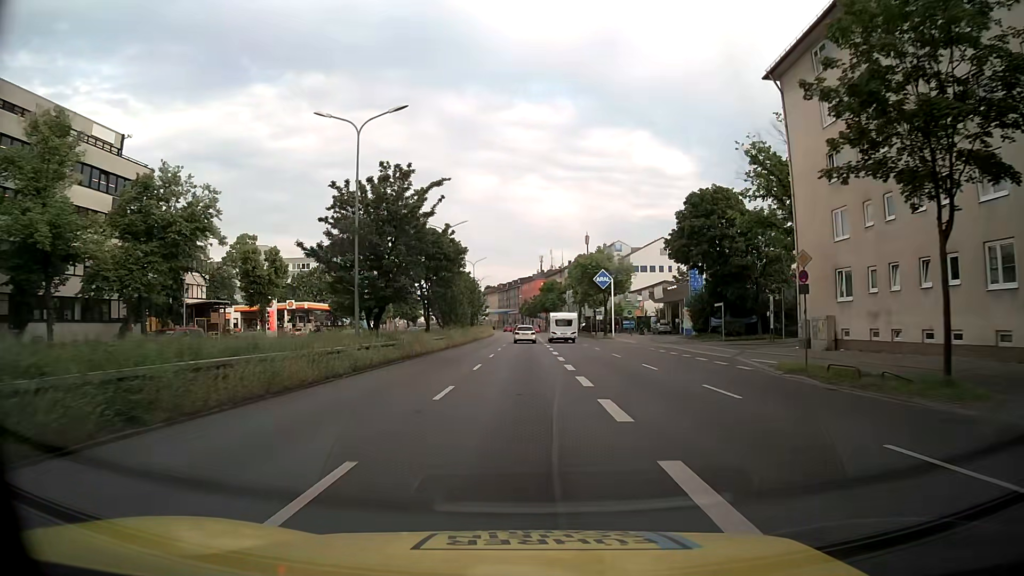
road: trunk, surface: asphalt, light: Day
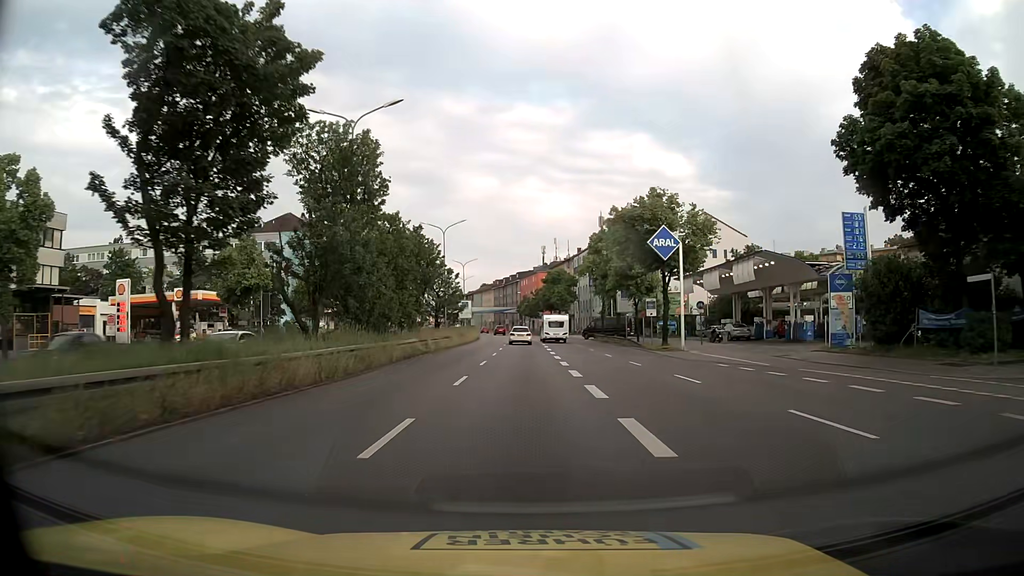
(-0.1, +32.8) m; 0°
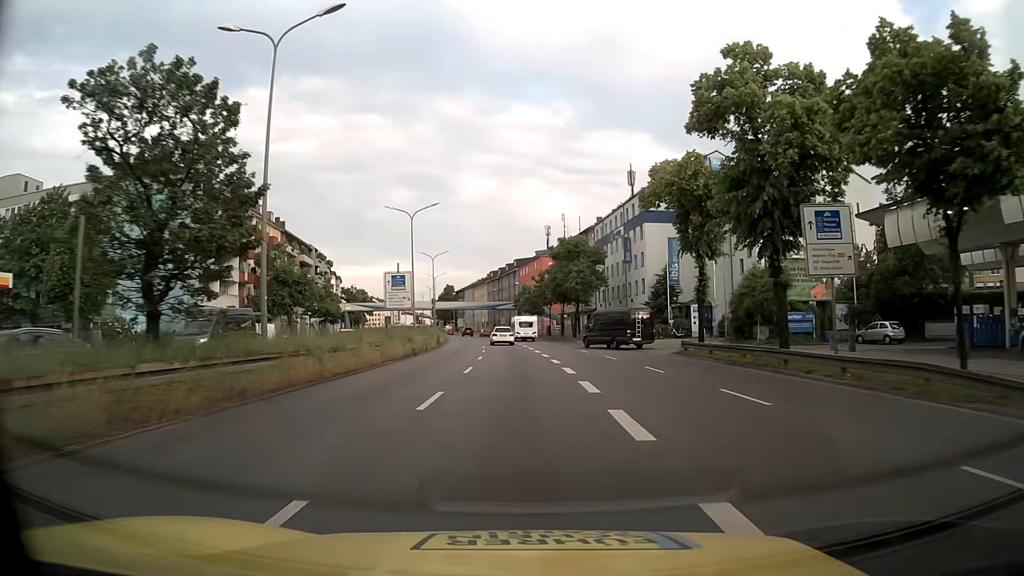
(0.0, +41.1) m; 0°
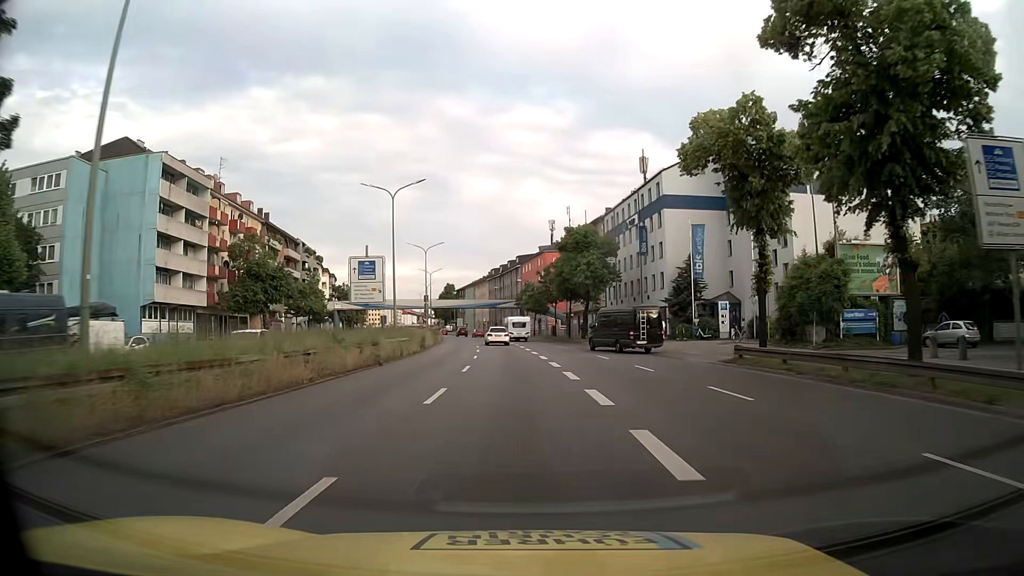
(0.0, +8.2) m; 0°
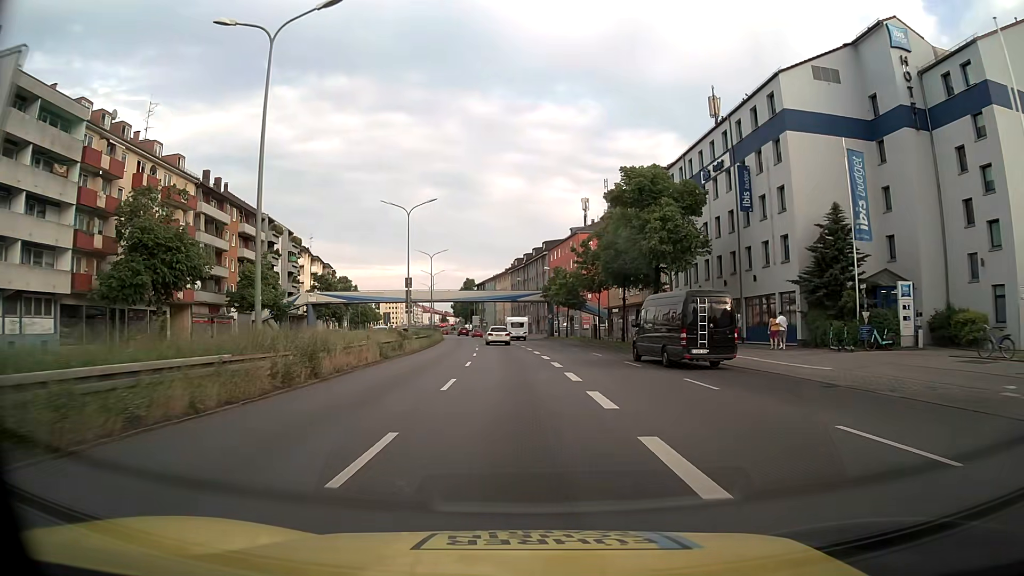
(-0.4, +24.6) m; -2°
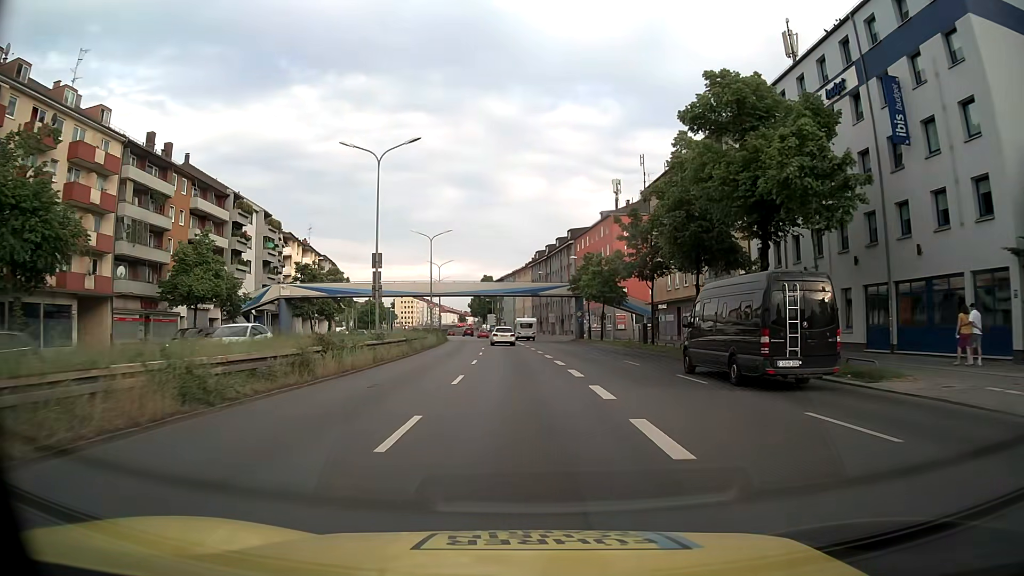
(-0.2, +16.4) m; -2°
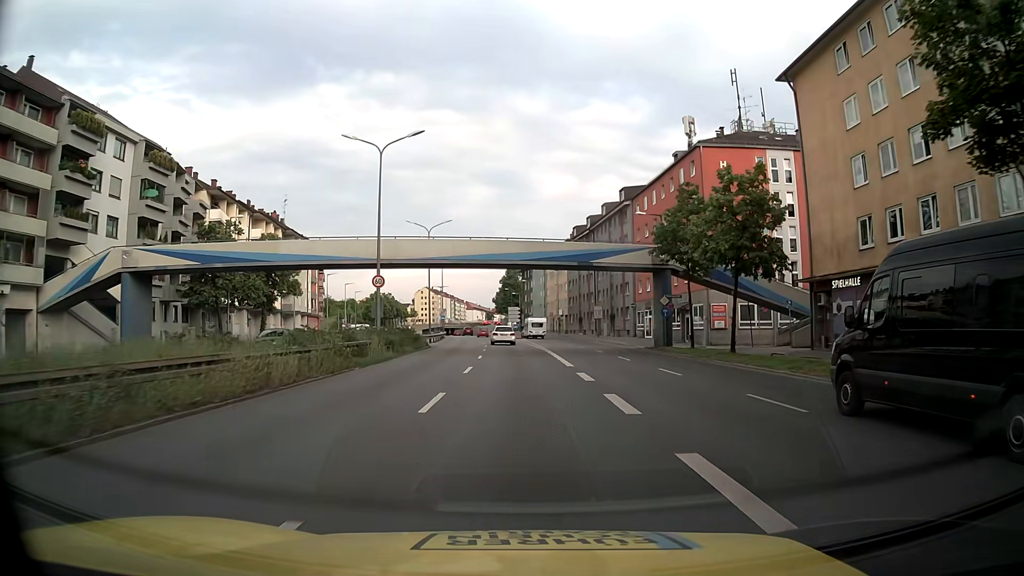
(-0.7, +32.8) m; -2°
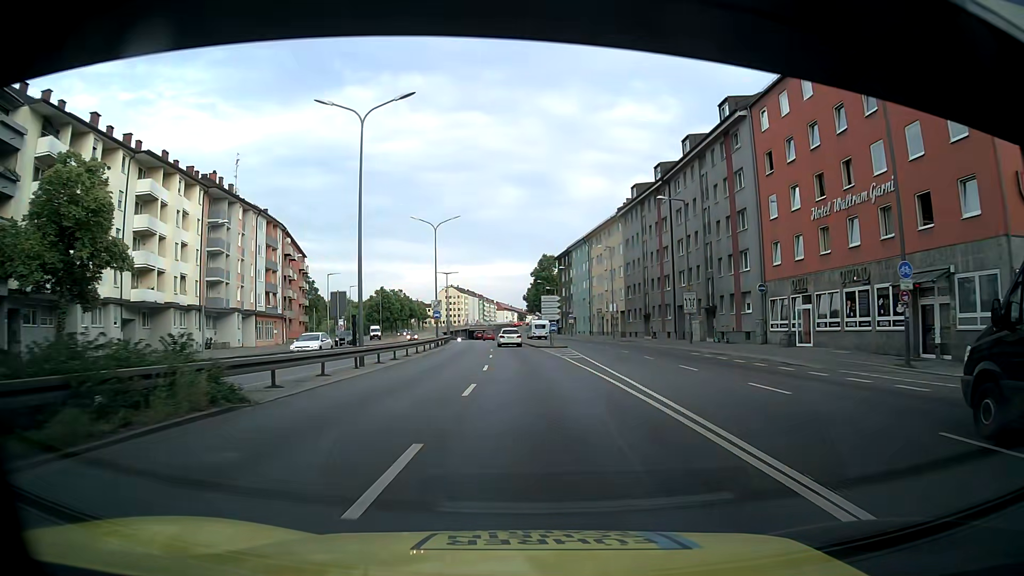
(-1.0, +32.8) m; -3°
(0, +10) (0, +20) (0, +30) (-1, +40) (-1, +50) (-2, +60) (-3, +70) (-3, +80) (-4, +90) (-5, +100) m
